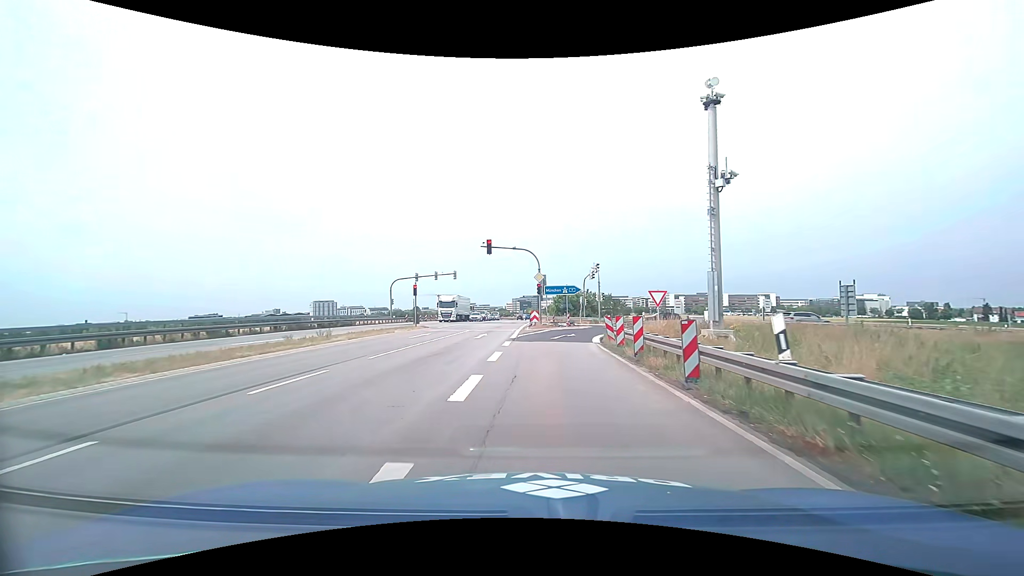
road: primary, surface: asphalt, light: Day
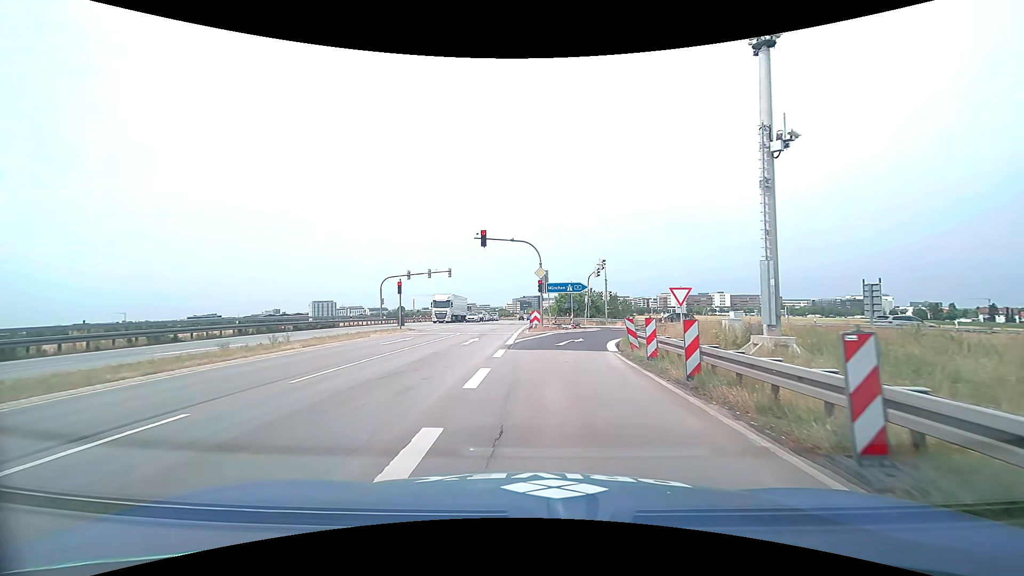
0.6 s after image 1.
(0.0, +4.6) m; -1°
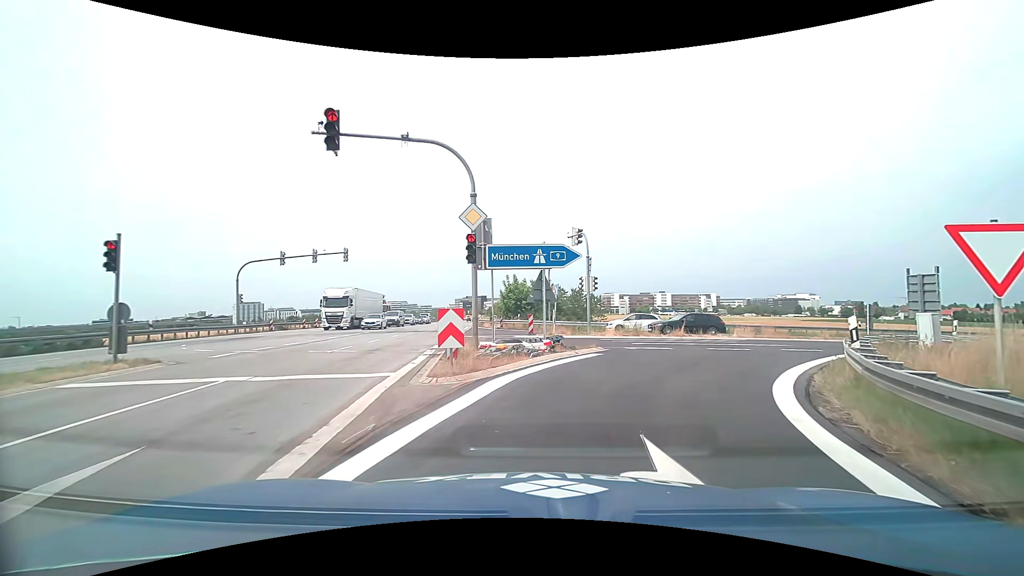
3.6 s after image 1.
(+0.5, +19.9) m; +6°
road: motorway_link
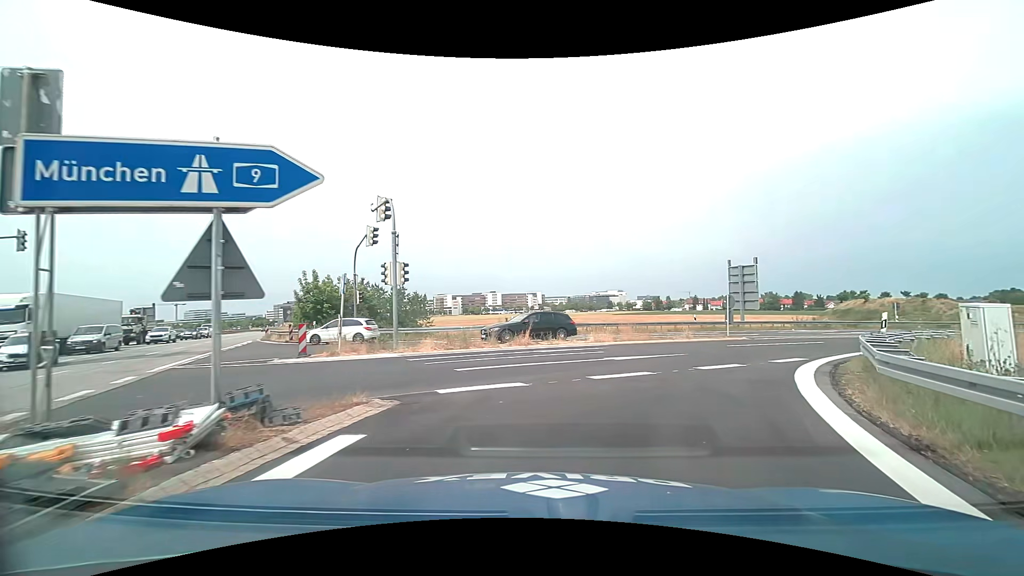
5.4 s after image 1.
(+1.4, +9.3) m; +20°
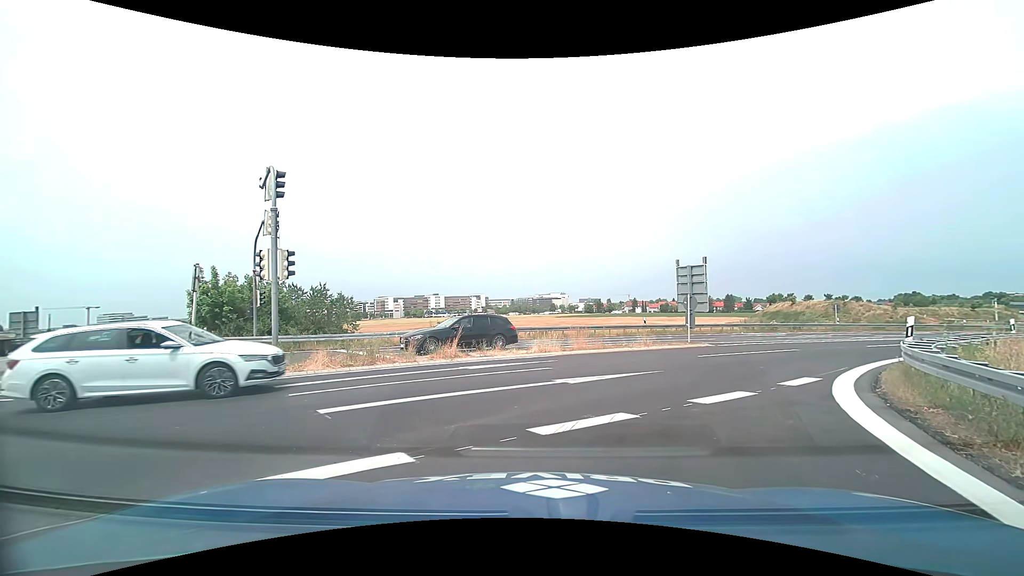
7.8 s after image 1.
(+0.2, +4.0) m; +5°
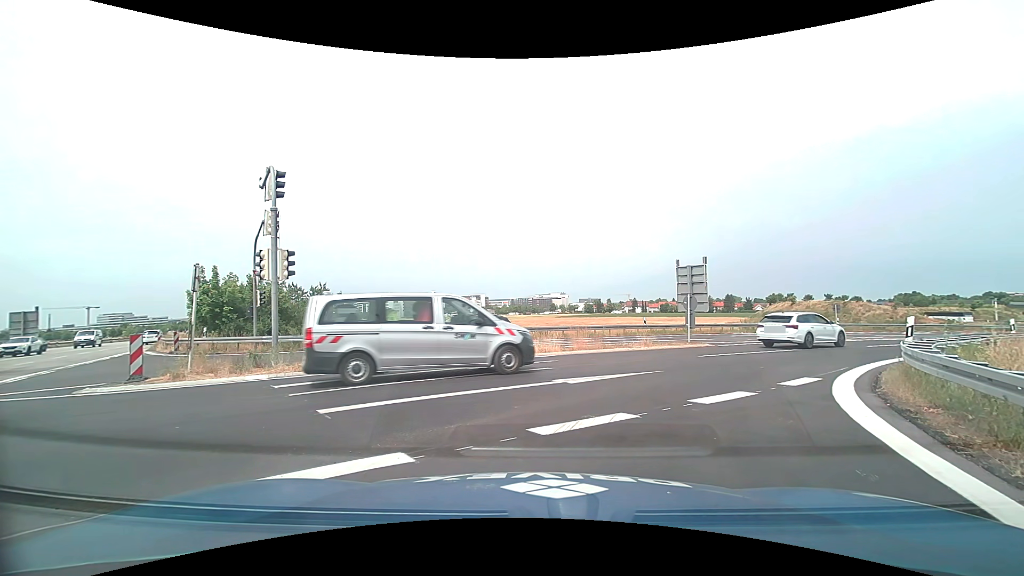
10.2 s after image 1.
(0.0, 0.0) m; 0°
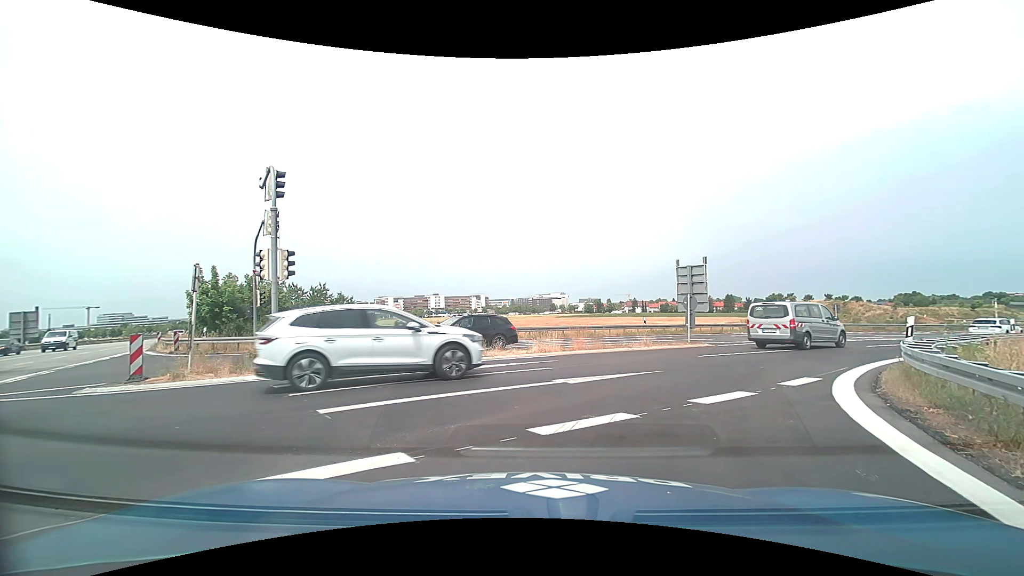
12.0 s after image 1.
(0.0, 0.0) m; 0°
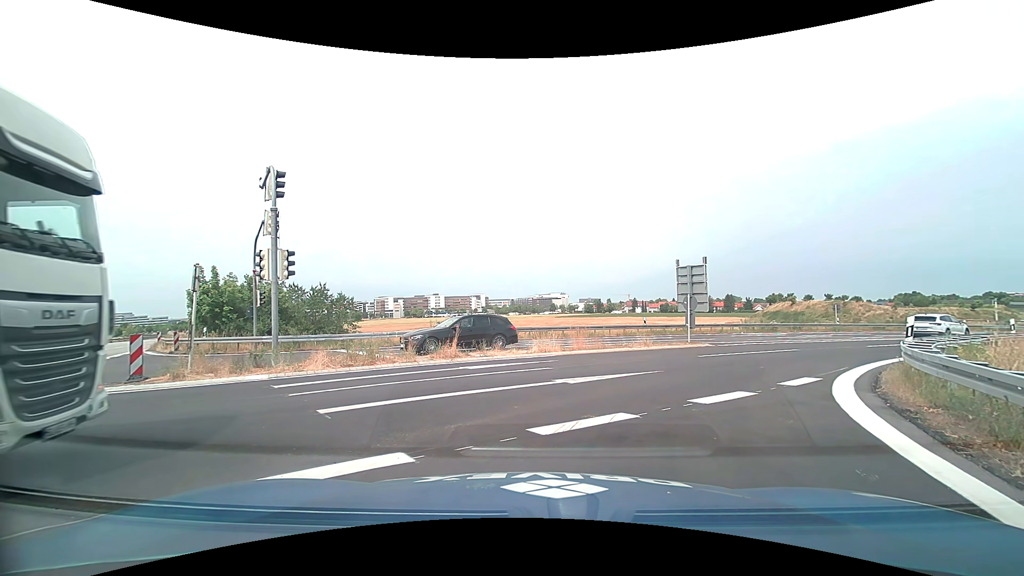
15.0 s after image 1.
(0.0, 0.0) m; 0°
(+2, +10) (+8, +18) (+16, +24) (+24, +29) (+32, +35) (+41, +40) (+49, +45) (+58, +50) (+66, +56) (+74, +62) m
